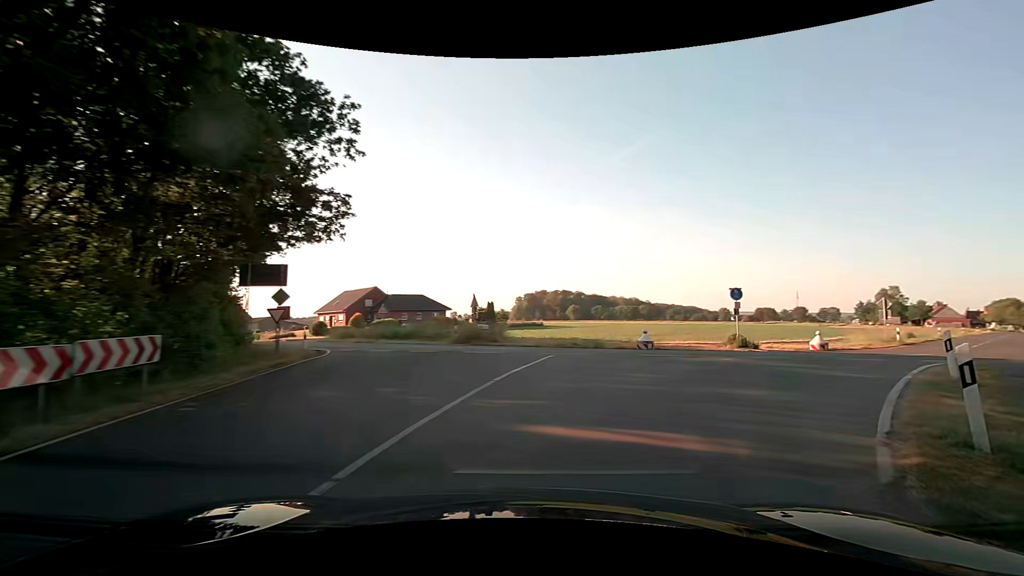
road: tertiary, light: Day
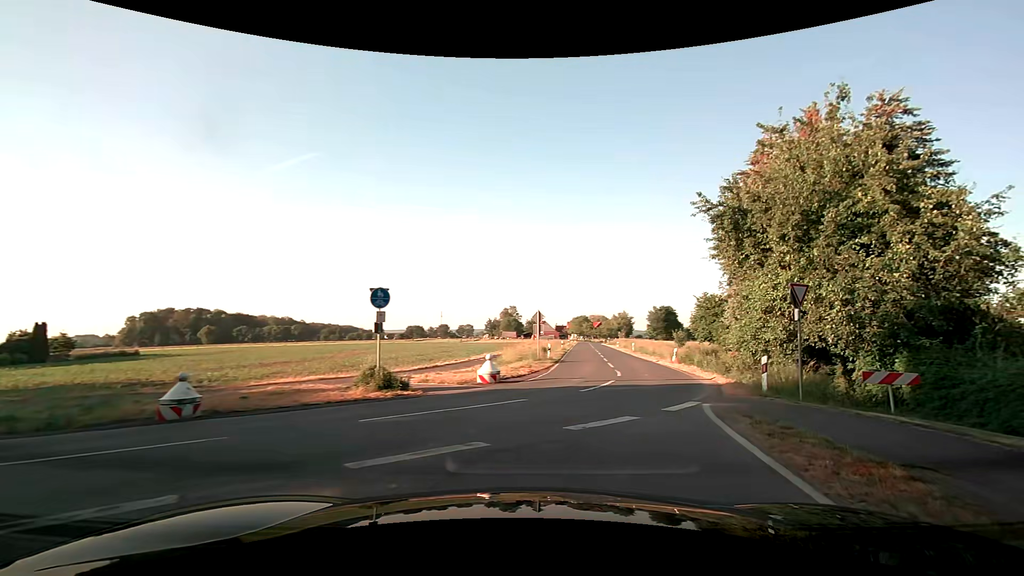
(+3.7, +10.9) m; +37°
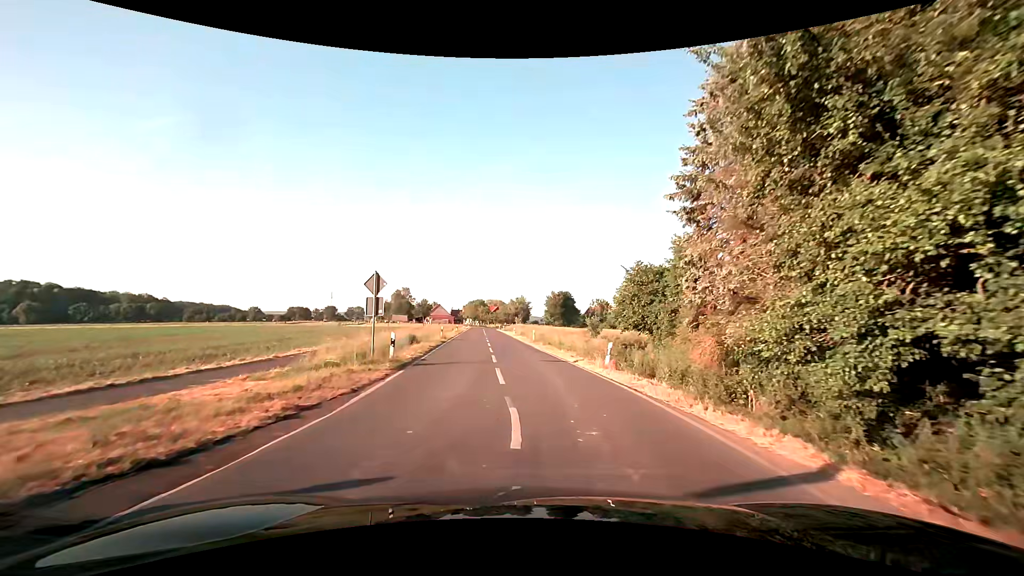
(+2.4, +13.4) m; +13°
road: secondary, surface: asphalt
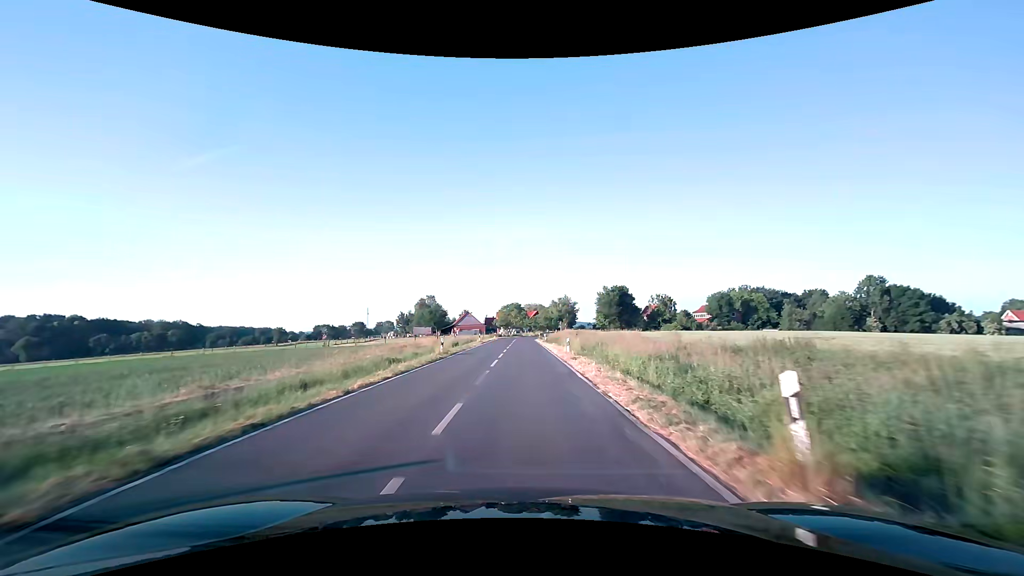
(-1.1, +36.5) m; -4°
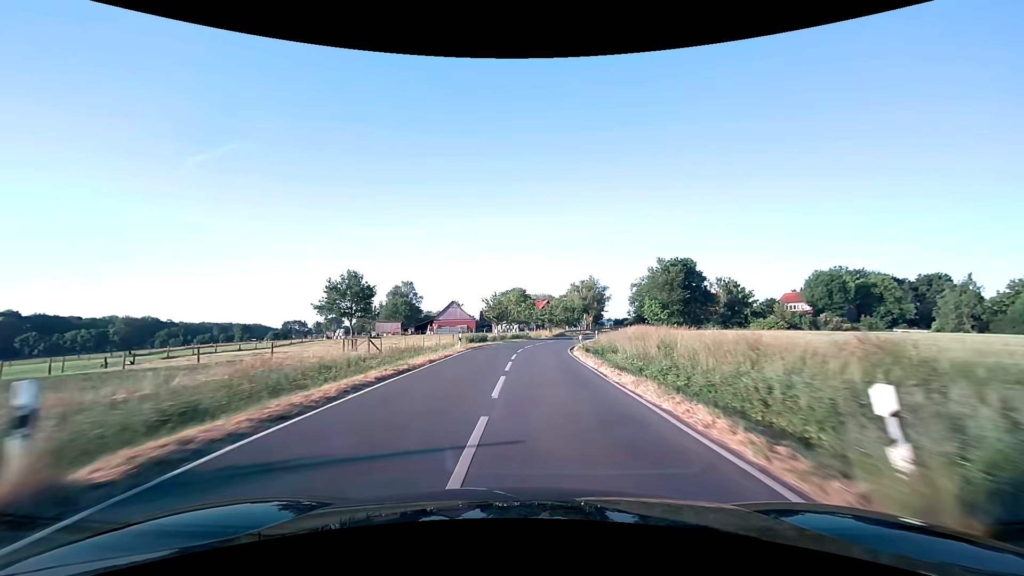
(-1.1, +52.5) m; -1°
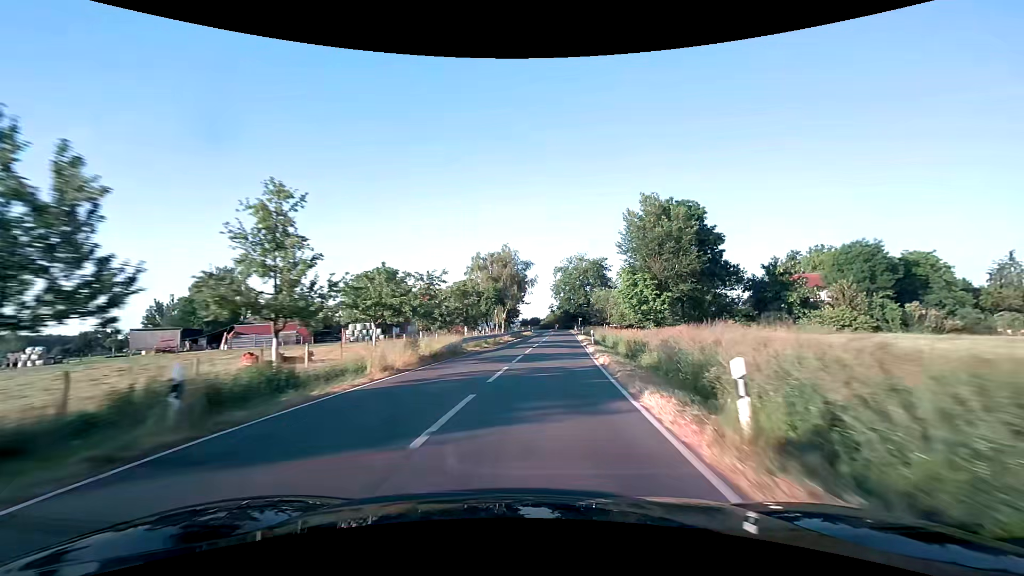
(+3.2, +46.4) m; +11°
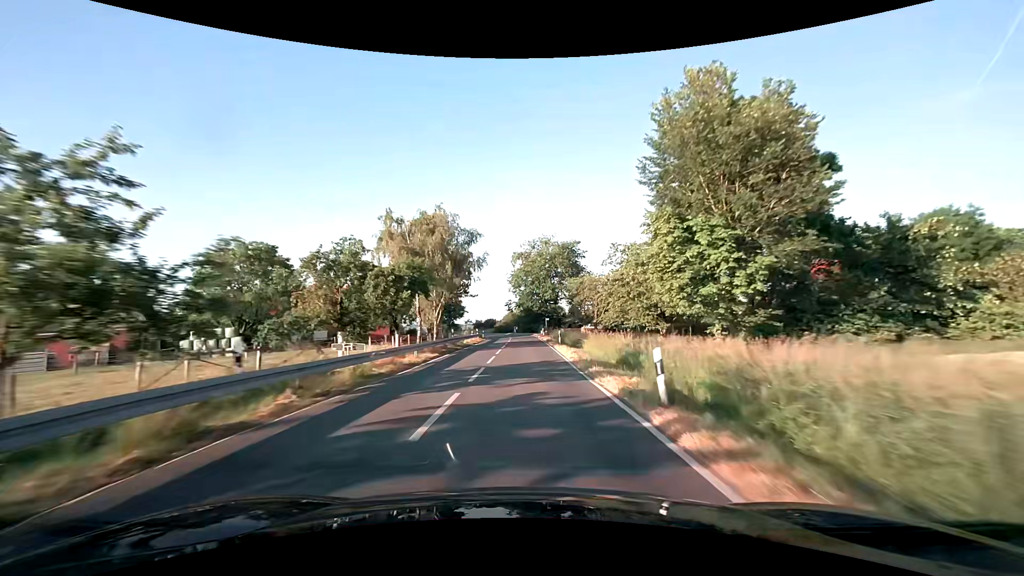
(+1.5, +23.9) m; +5°
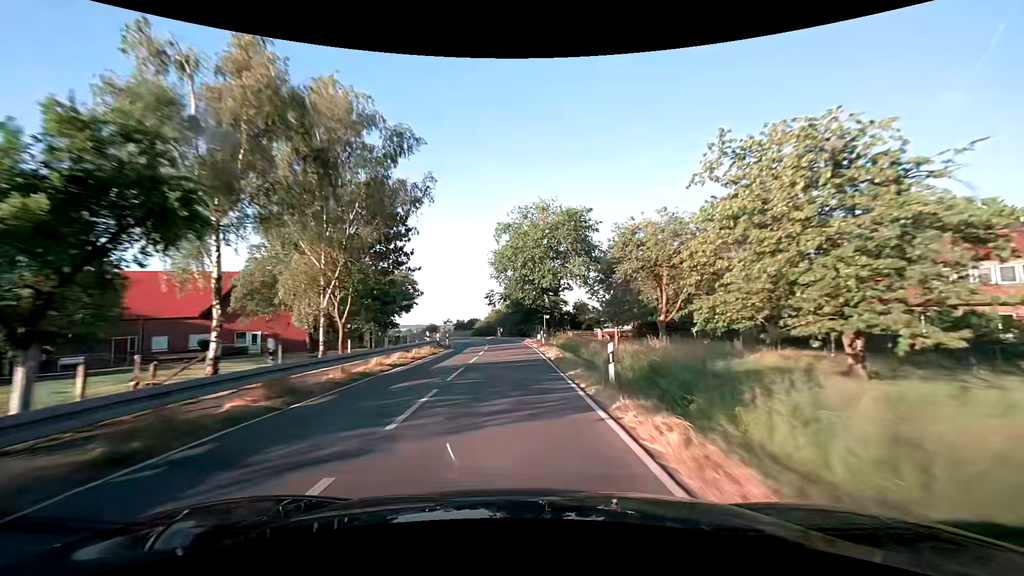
(+0.3, +23.7) m; +1°
(0, +10) (0, +20) (0, +30) (-1, +40) (-2, +50) (-5, +60) (-8, +69) (-12, +78) (-17, +87) (-21, +96) m
